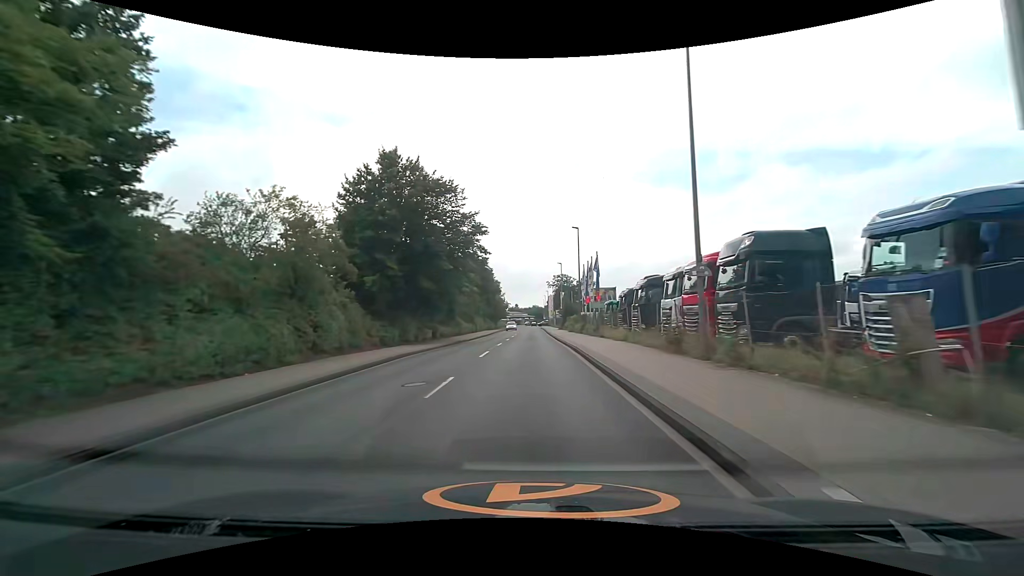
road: unclassified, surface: asphalt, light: Day
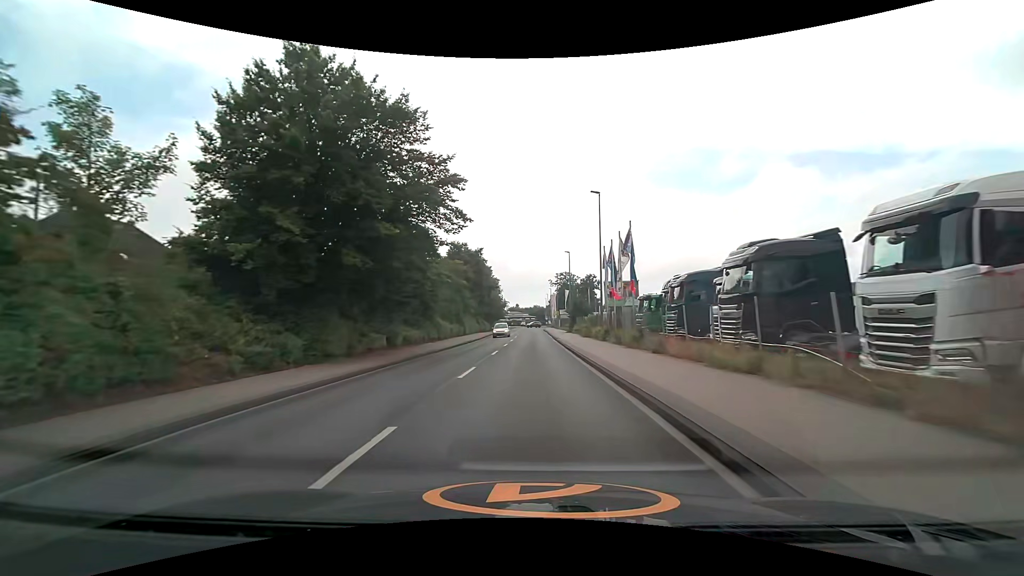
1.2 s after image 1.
(0.0, +14.1) m; 0°
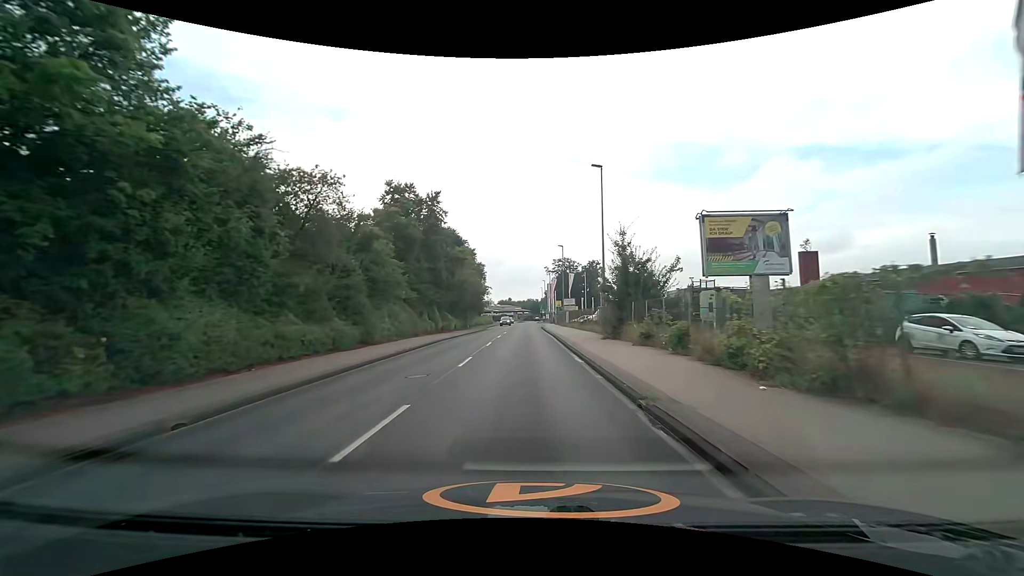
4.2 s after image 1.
(+0.4, +34.4) m; +1°
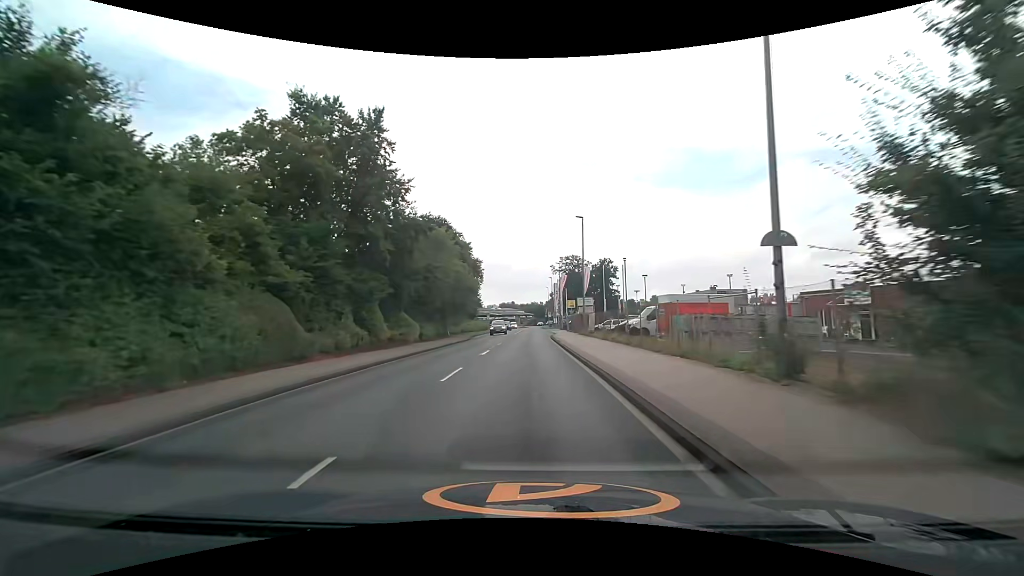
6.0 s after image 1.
(-0.1, +20.7) m; 0°
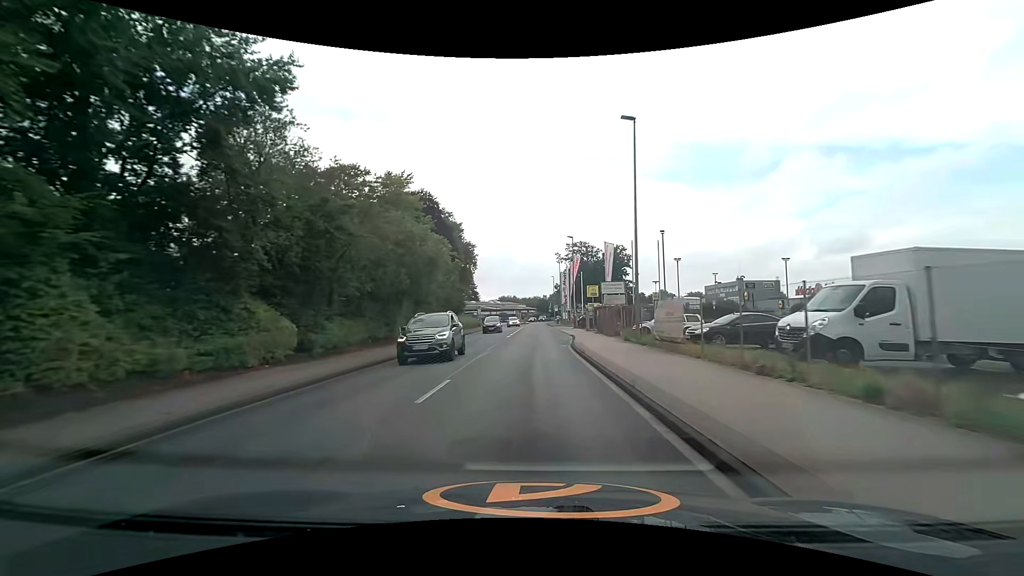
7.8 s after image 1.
(-0.1, +20.9) m; 0°
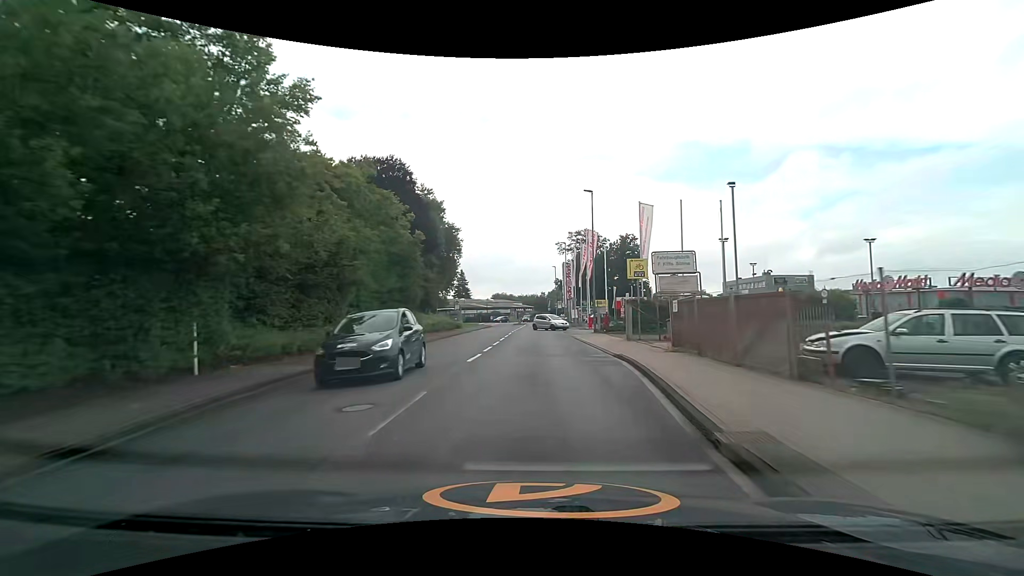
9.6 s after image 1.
(0.0, +20.2) m; 0°
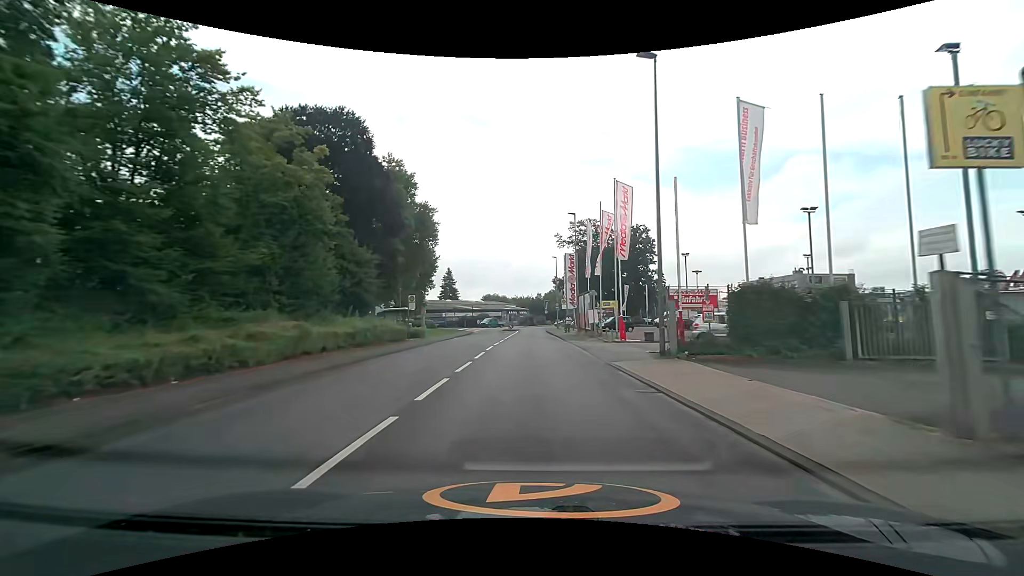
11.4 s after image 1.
(+0.1, +19.5) m; 0°
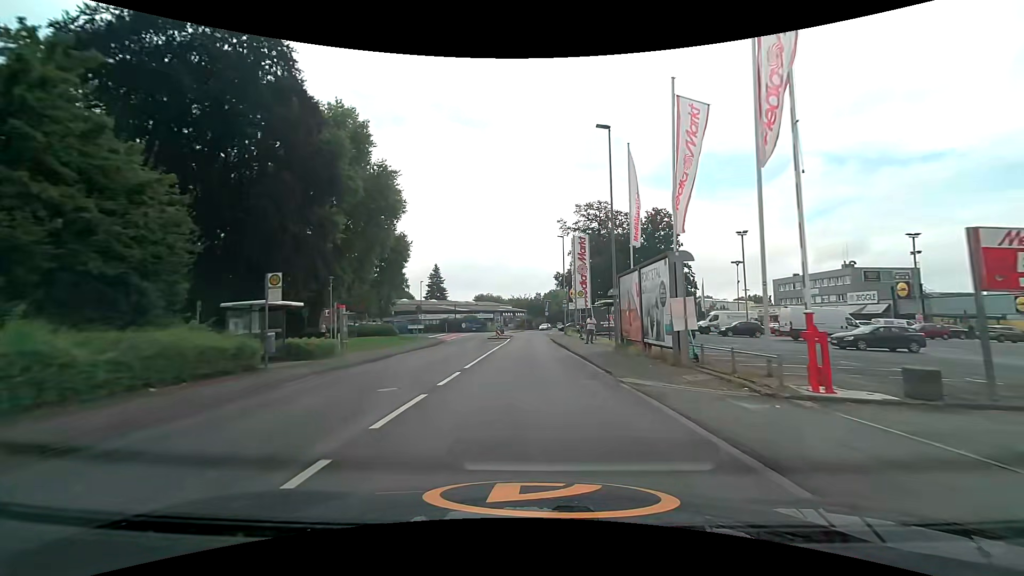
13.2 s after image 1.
(+0.2, +19.9) m; +1°
(0, +10) (0, +20) (0, +30) (0, +40) (0, +50) (0, +60) (0, +70) (+1, +80) (+2, +90) (+4, +100) m
